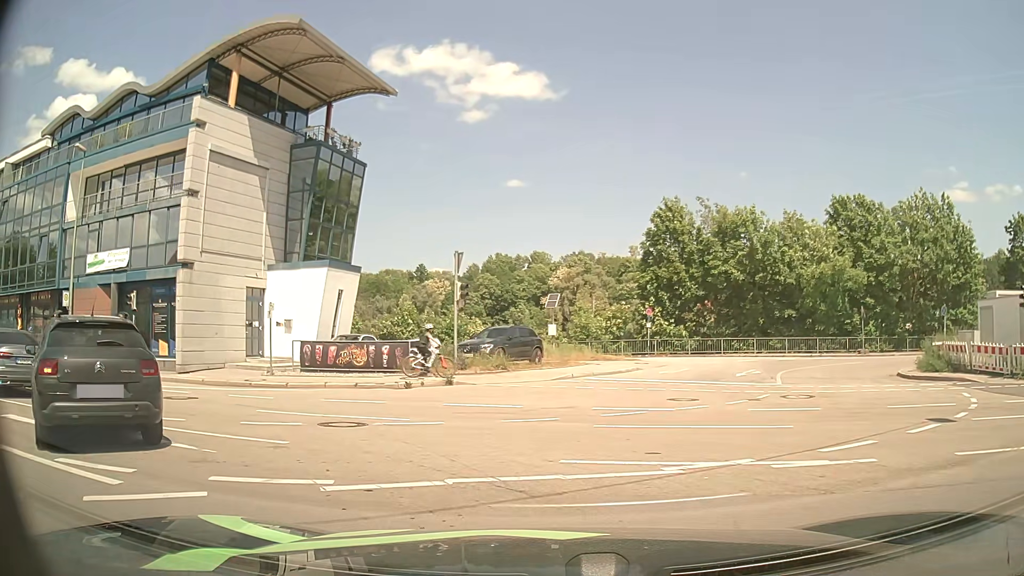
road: tertiary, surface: asphalt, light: Day
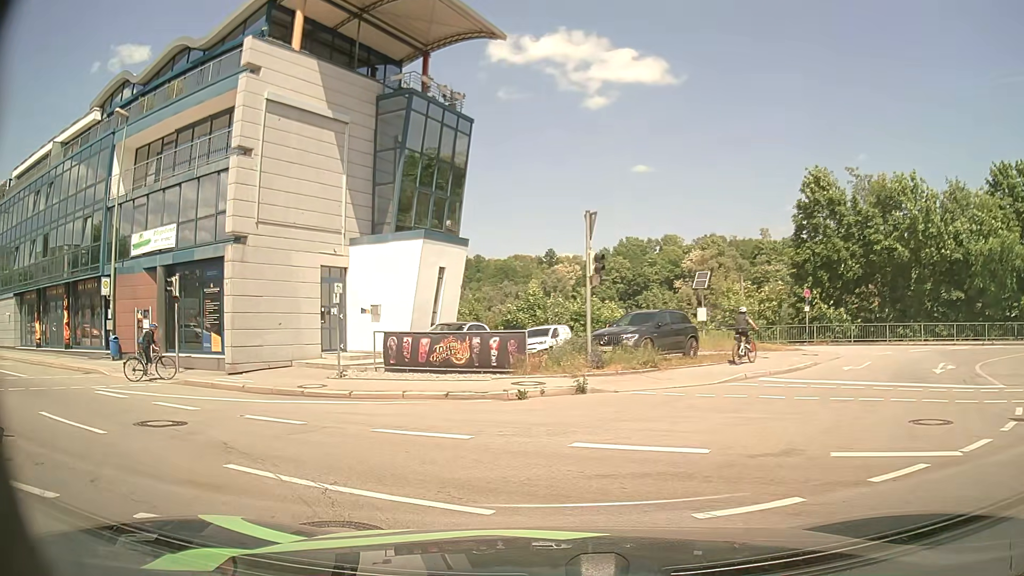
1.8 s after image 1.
(-0.5, +6.0) m; -10°
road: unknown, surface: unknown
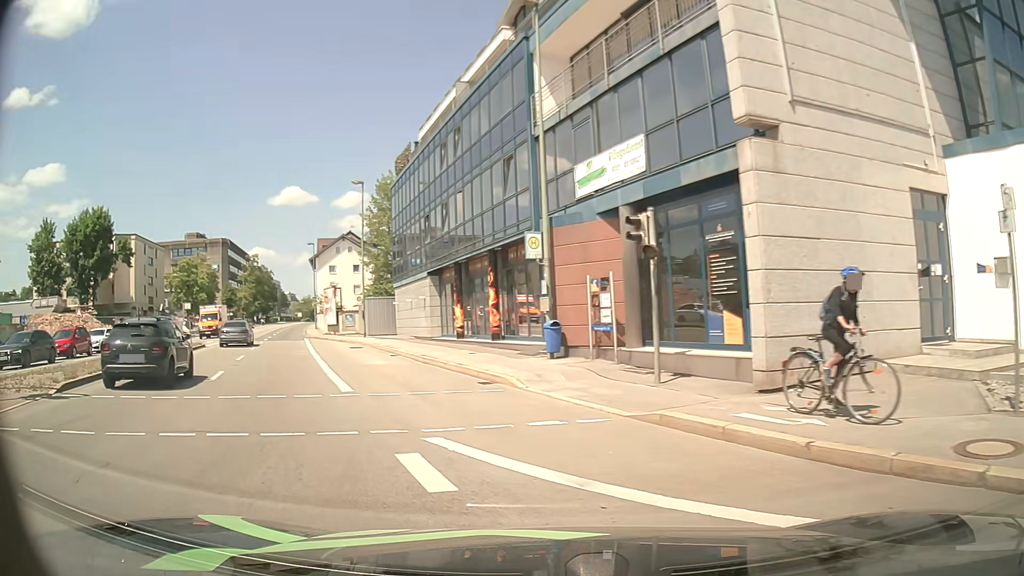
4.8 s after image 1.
(-3.8, +9.8) m; -45°
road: primary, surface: asphalt
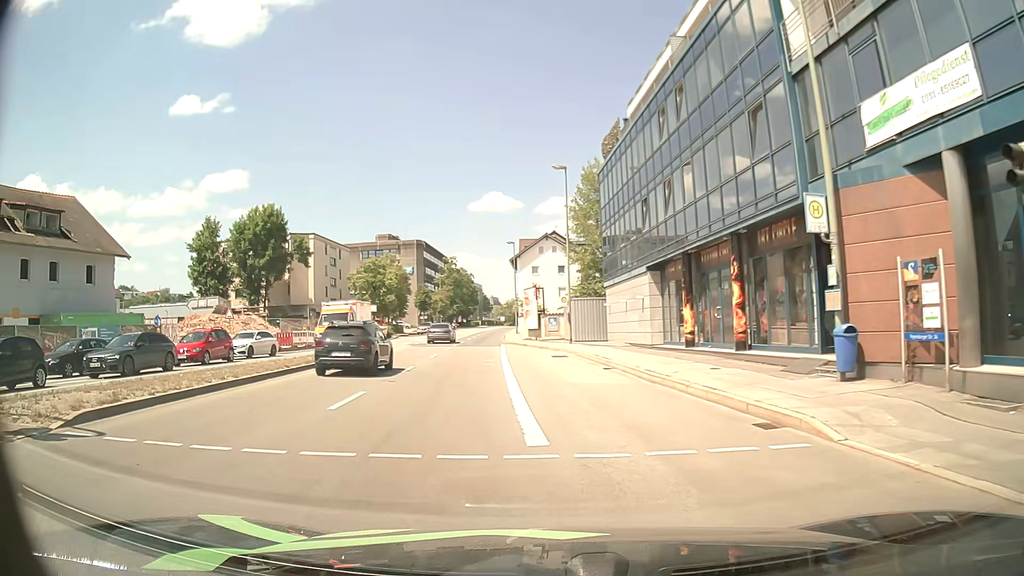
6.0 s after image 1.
(-0.9, +5.7) m; -18°
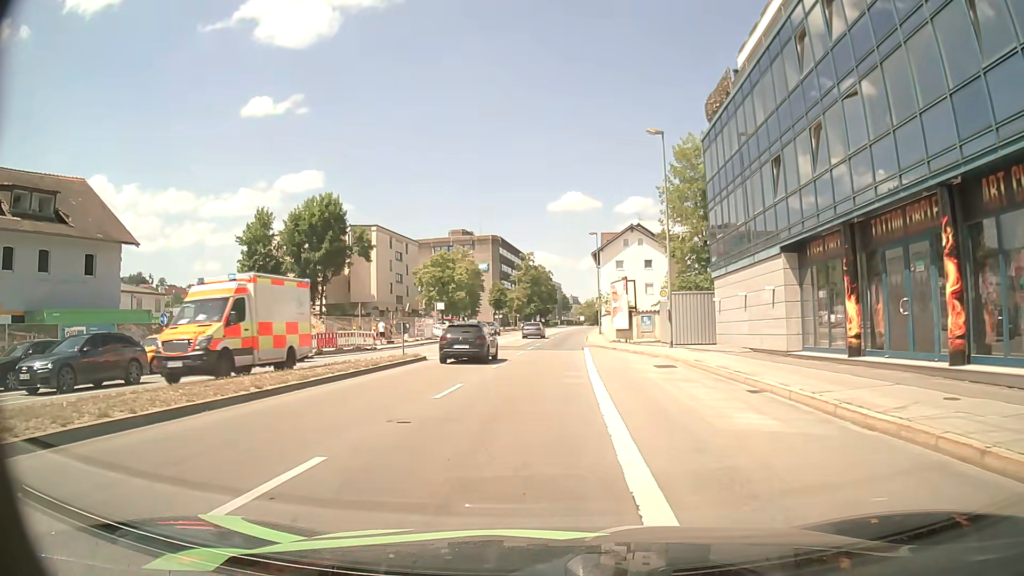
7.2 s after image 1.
(-0.6, +7.5) m; -7°
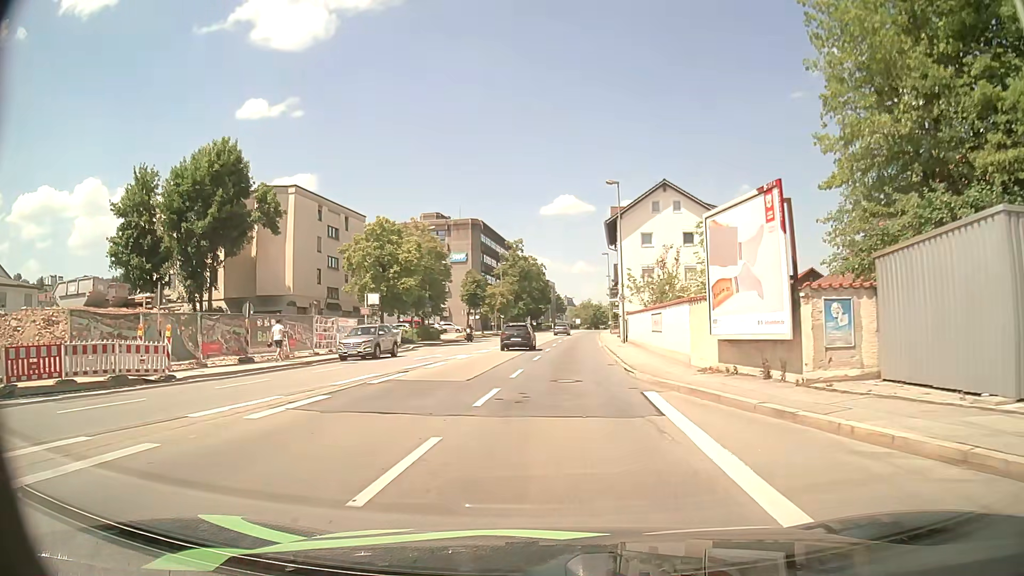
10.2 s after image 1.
(-0.3, +25.7) m; 0°
